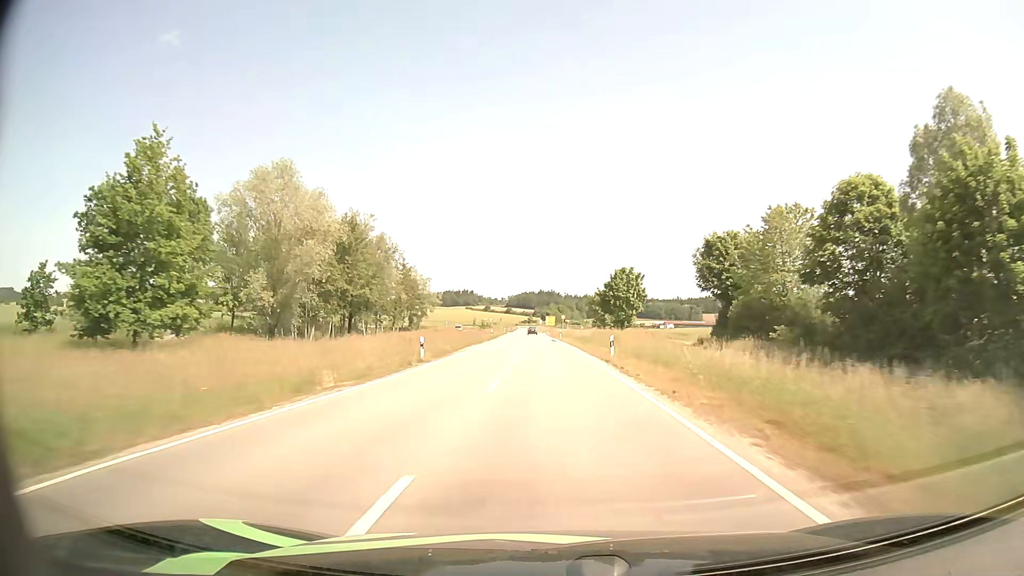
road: tertiary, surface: asphalt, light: Day
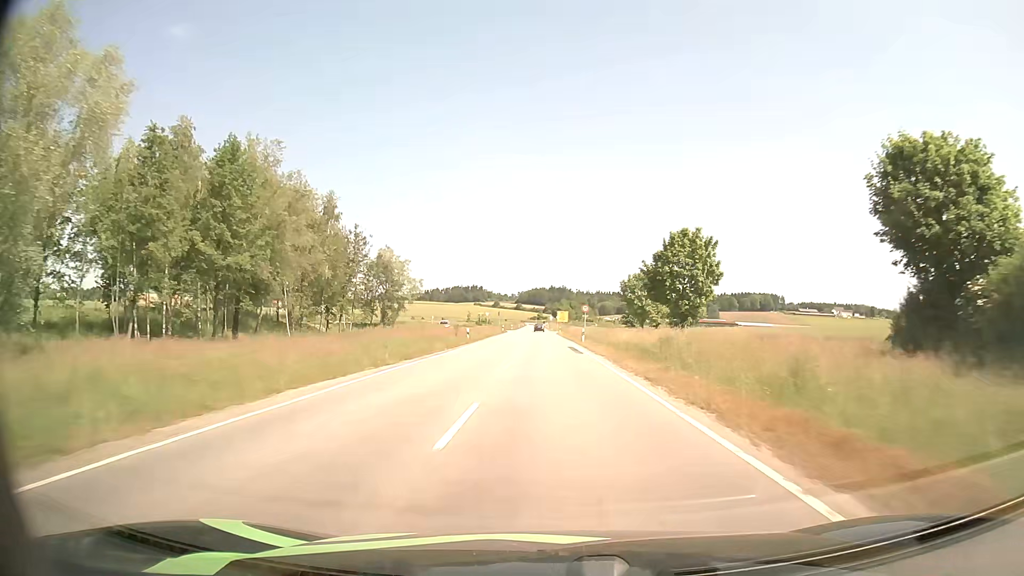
(-0.2, +31.4) m; -1°
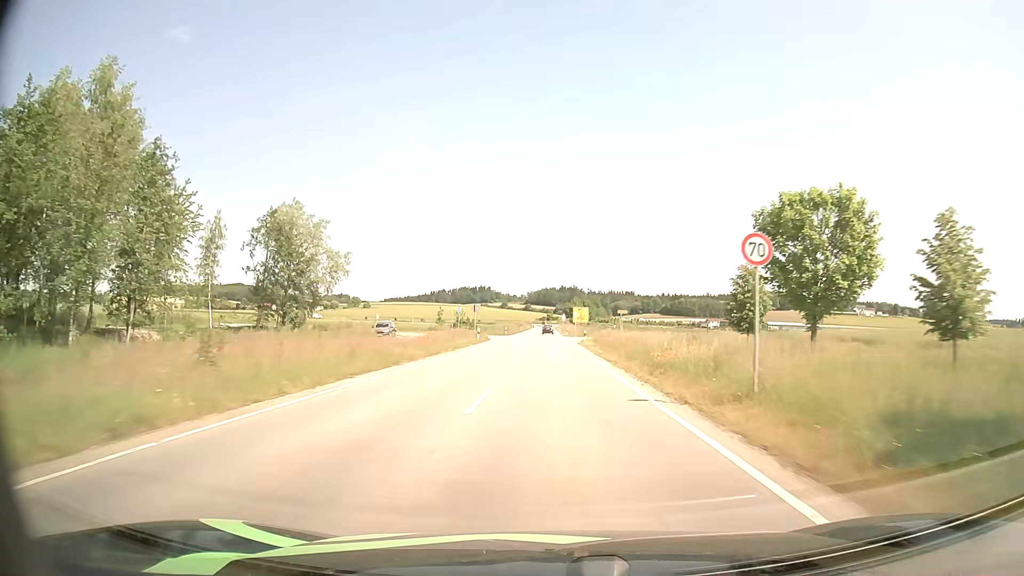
(-0.3, +45.2) m; -1°
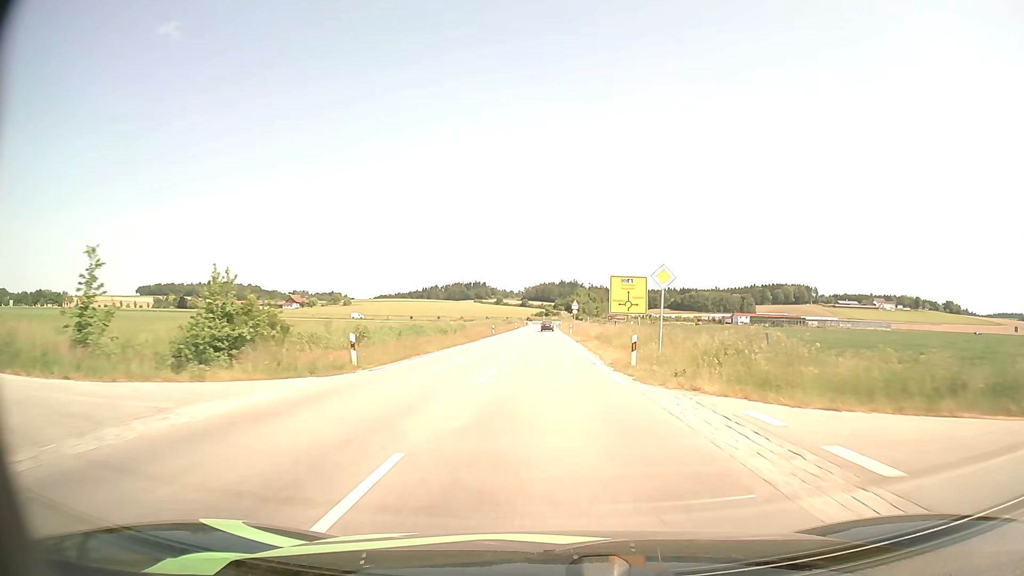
(+0.2, +67.8) m; 0°
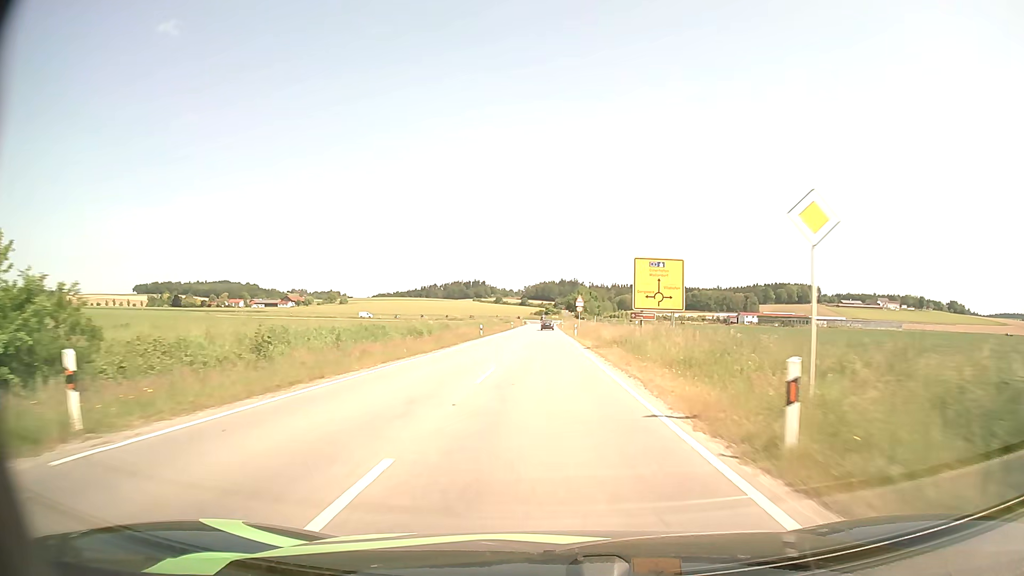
(0.0, +12.3) m; 0°
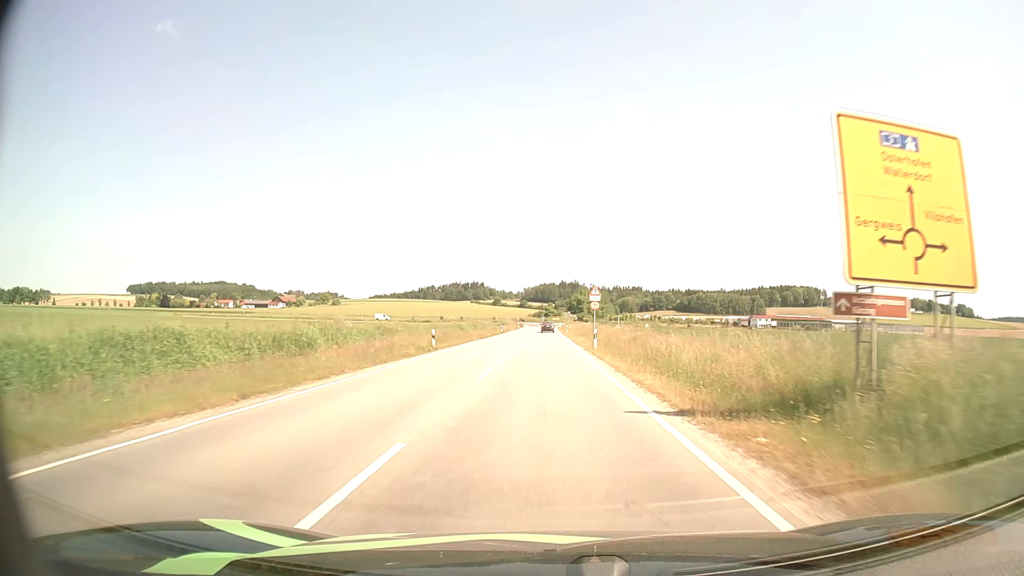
(0.0, +23.4) m; 0°
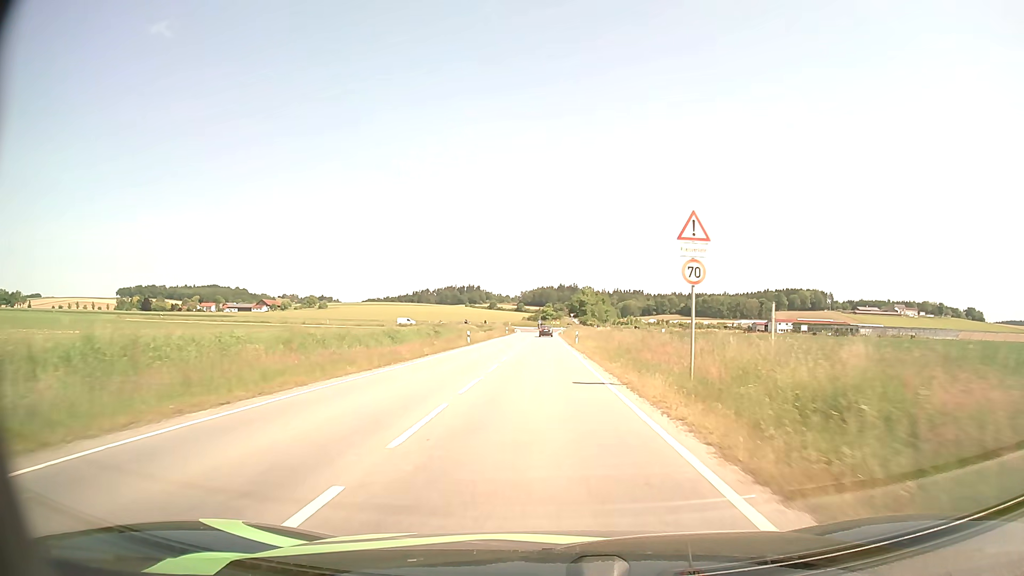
(0.0, +32.9) m; 0°
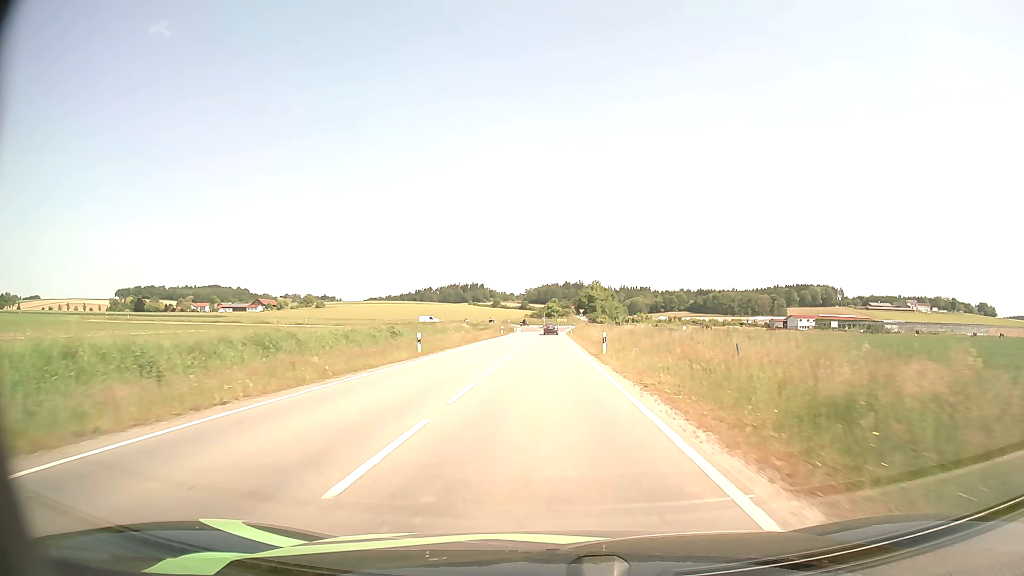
(0.0, +20.6) m; 0°
(0, +10) (0, +20) (0, +30) (0, +40) (0, +50) (0, +60) (0, +70) (0, +80) (0, +90) (0, +100) m
